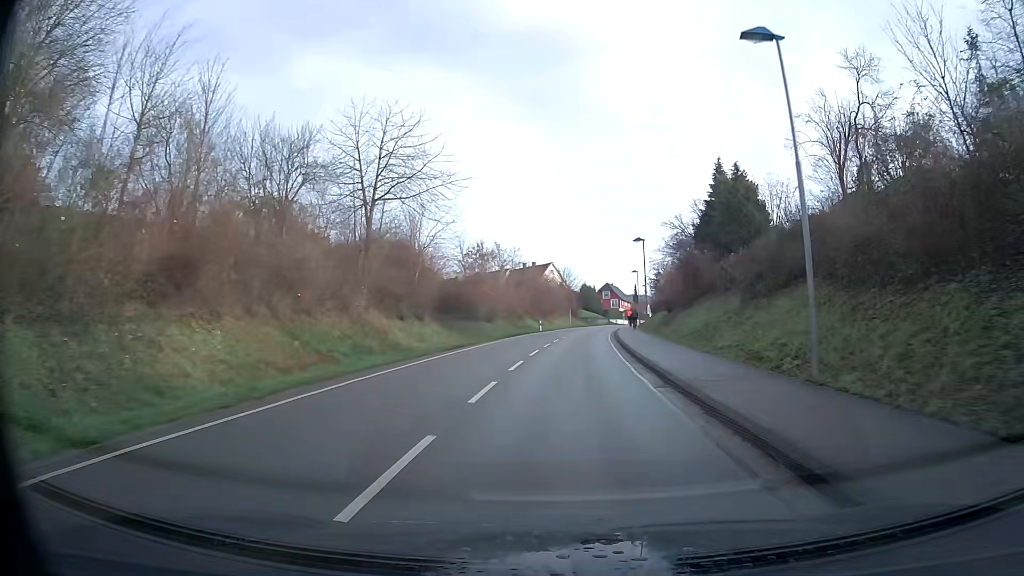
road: secondary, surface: asphalt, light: Day
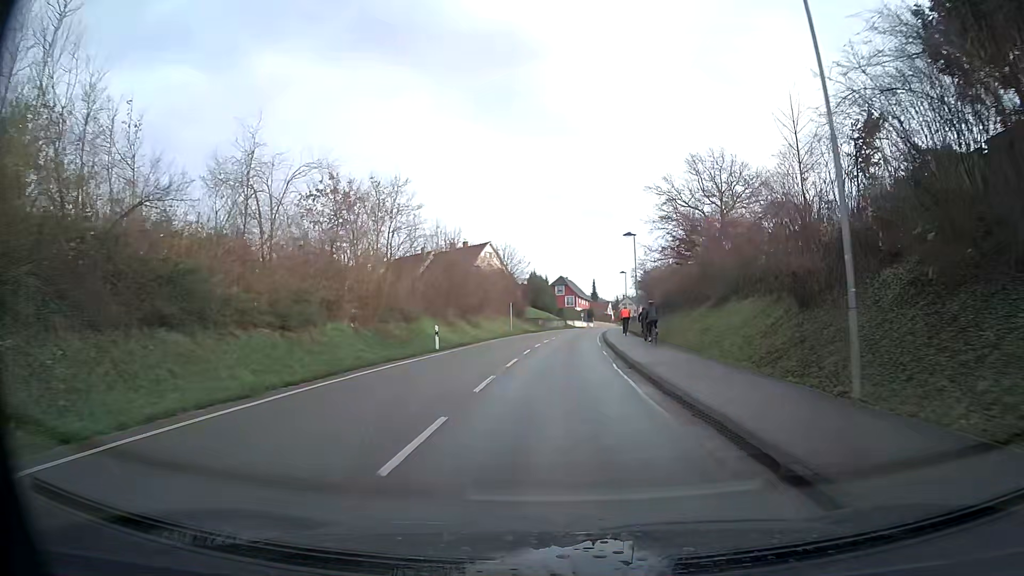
(+1.3, +36.3) m; +4°
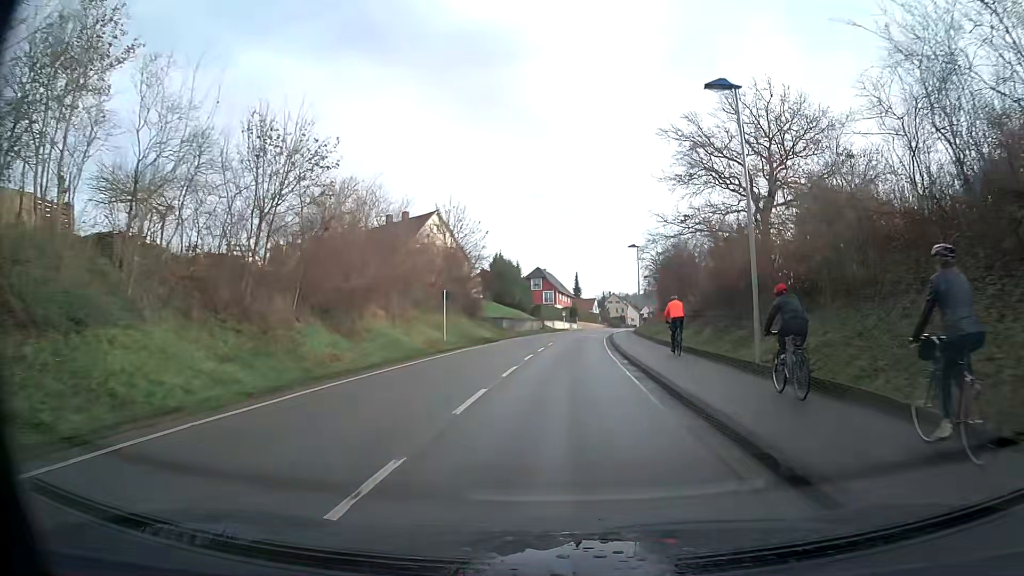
(+0.5, +28.1) m; +2°
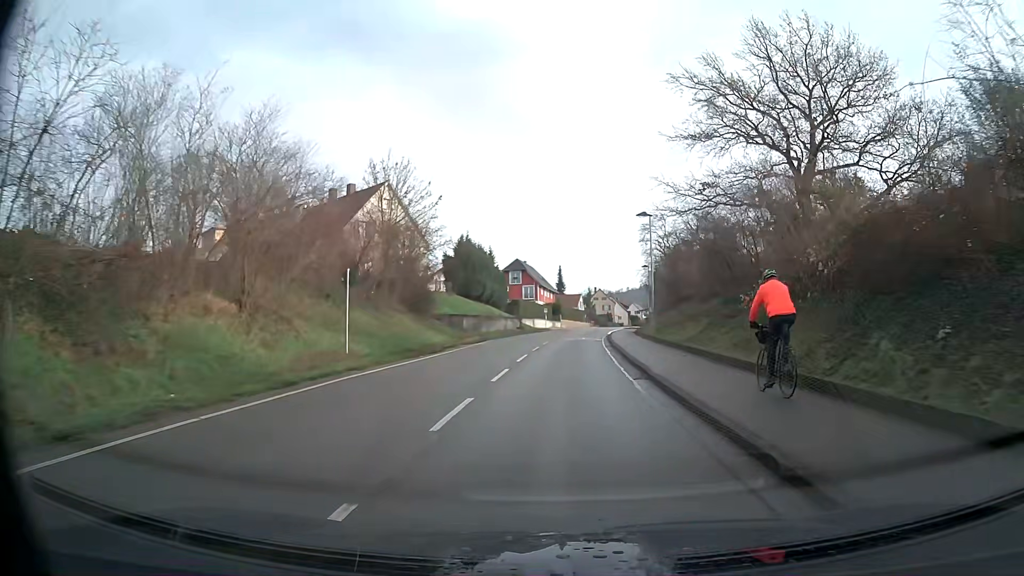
(+0.2, +14.3) m; +2°
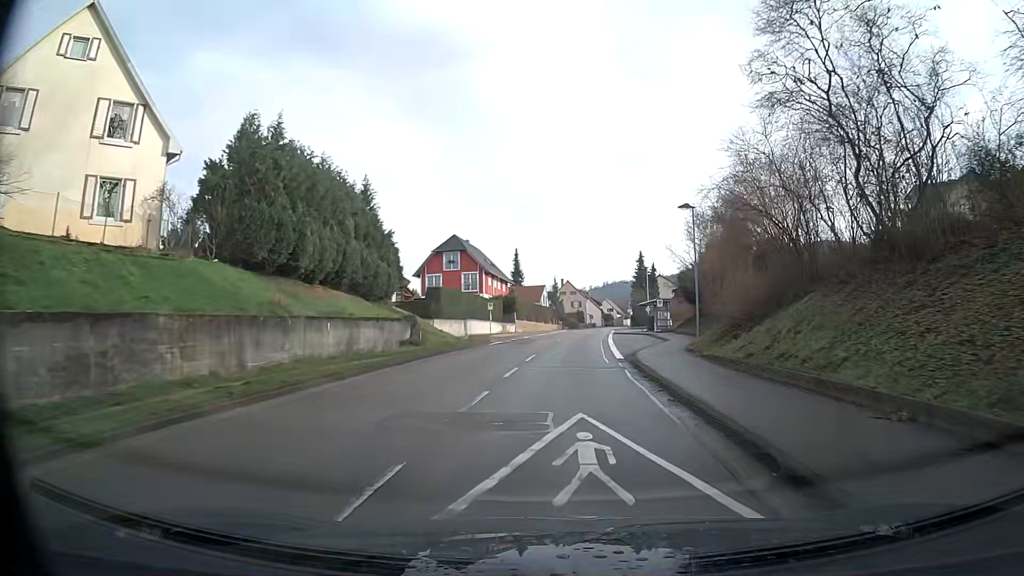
(+1.0, +36.6) m; +3°
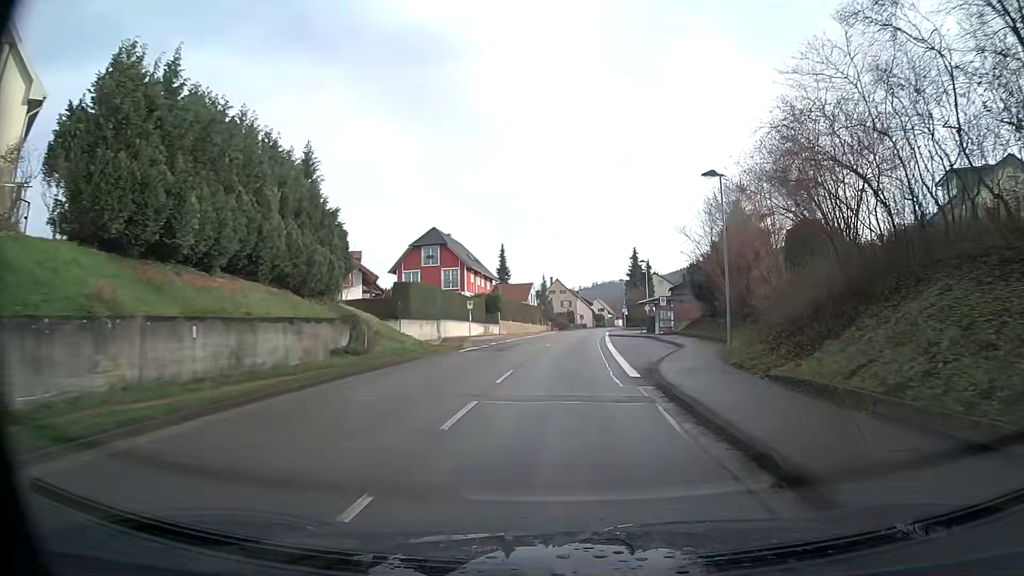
(+0.1, +7.4) m; +1°
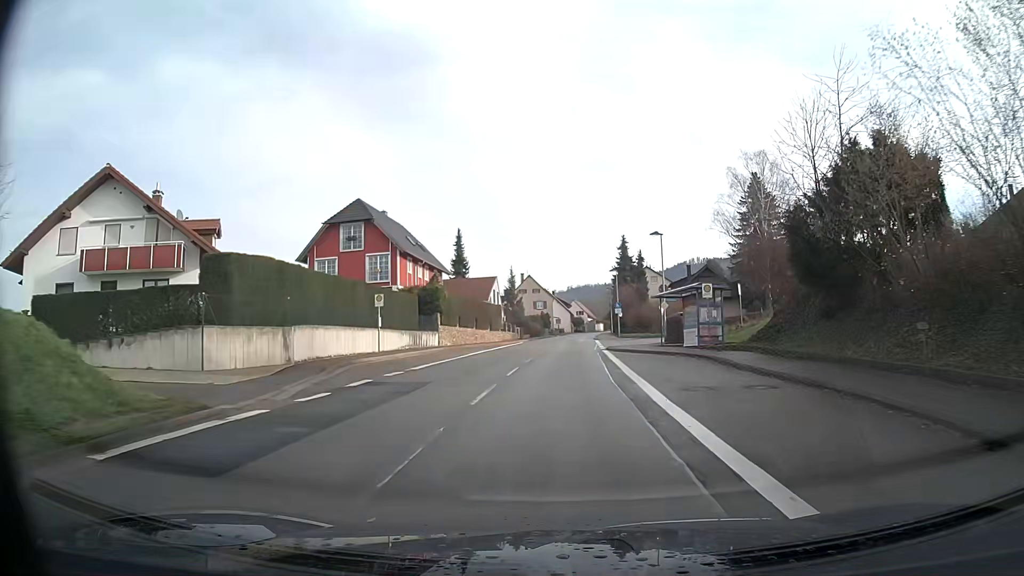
(+0.4, +22.4) m; +2°
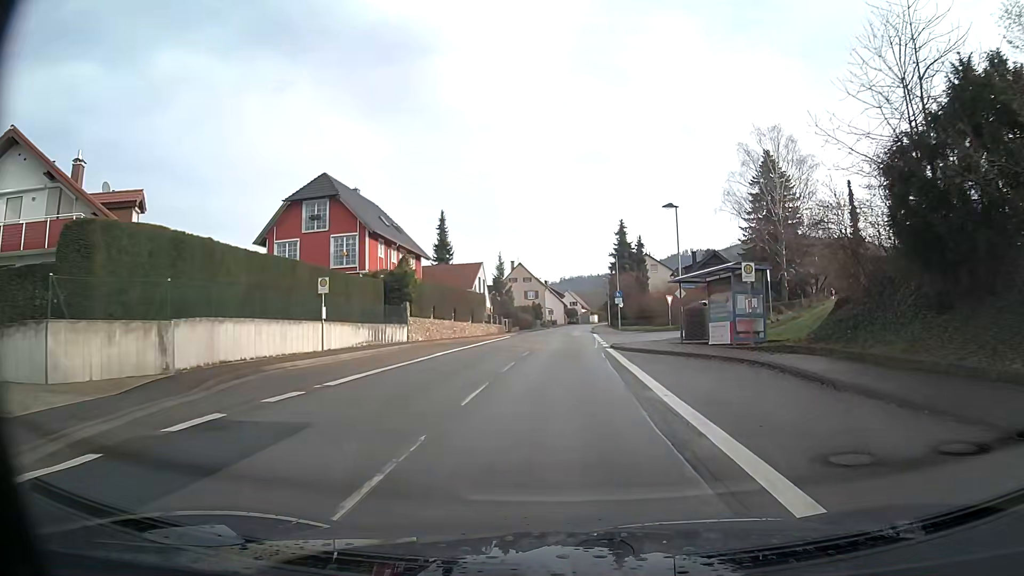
(0.0, +7.4) m; +1°
(0, +10) (0, +20) (0, +30) (+1, +40) (+1, +50) (+2, +60) (+2, +70) (+3, +80) (+3, +90) (+4, +100) m
